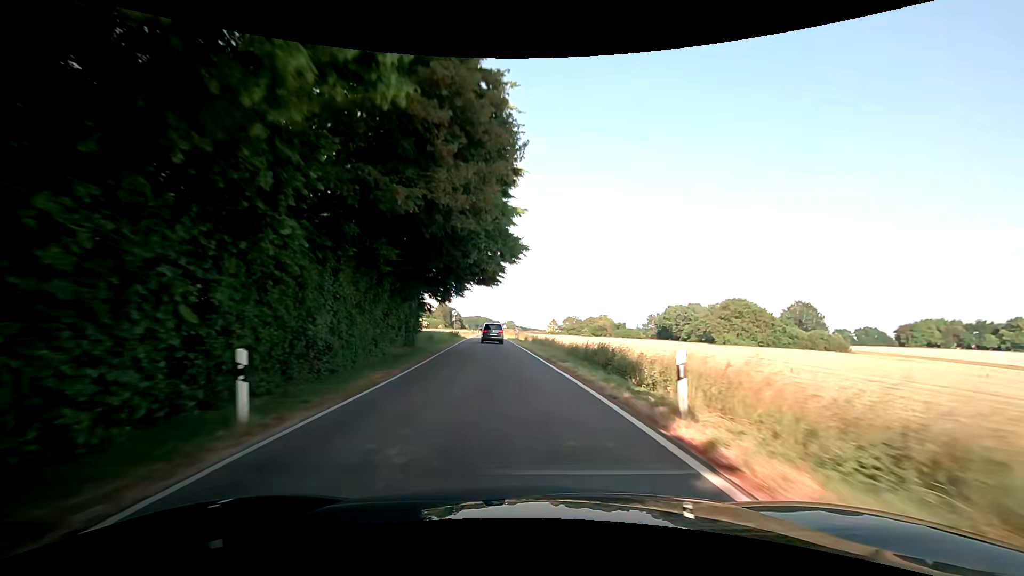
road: tertiary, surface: asphalt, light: Day
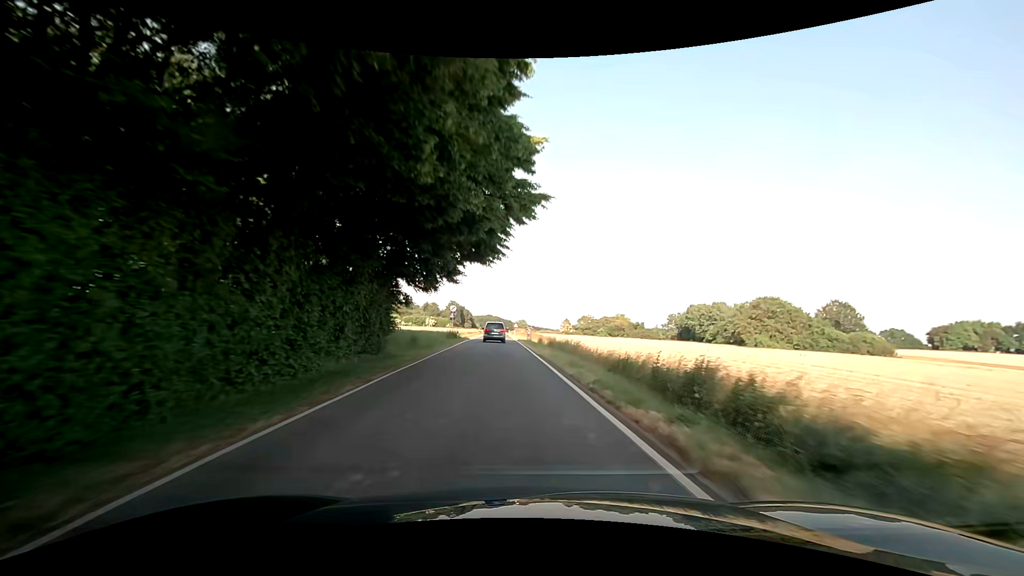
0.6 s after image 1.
(-0.2, +10.6) m; -1°
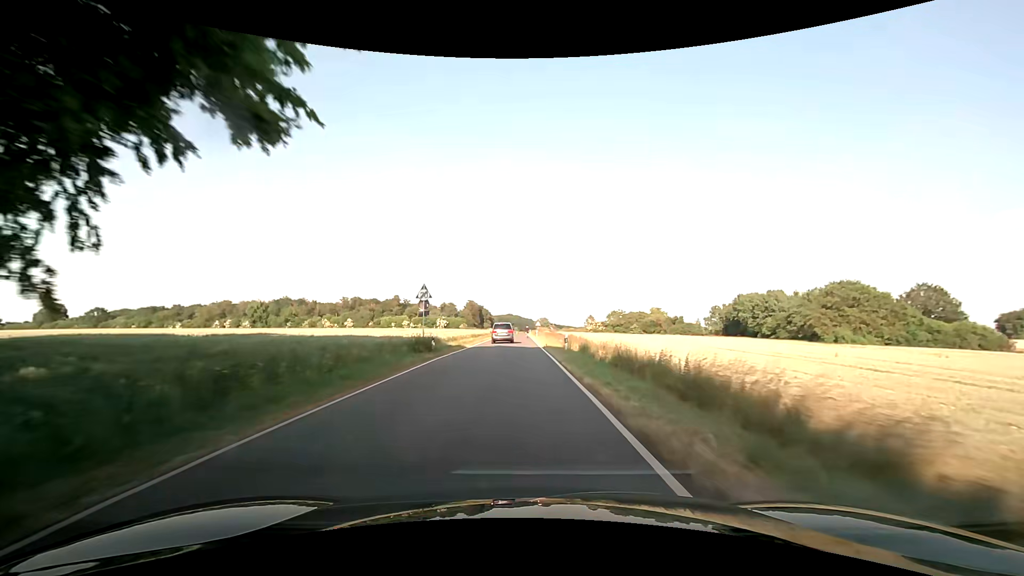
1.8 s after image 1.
(-0.6, +22.0) m; -3°
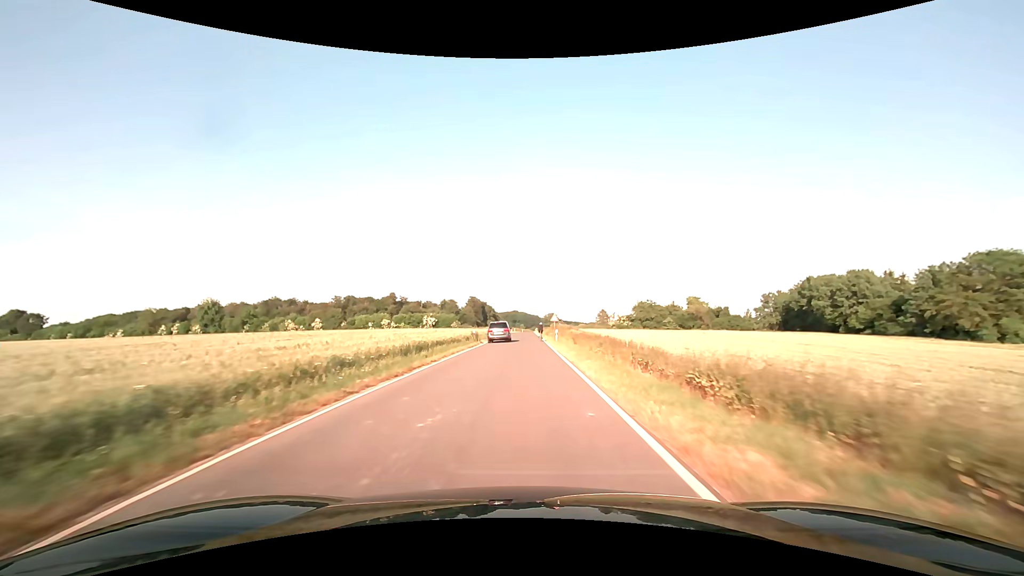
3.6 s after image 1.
(-0.3, +33.8) m; -1°
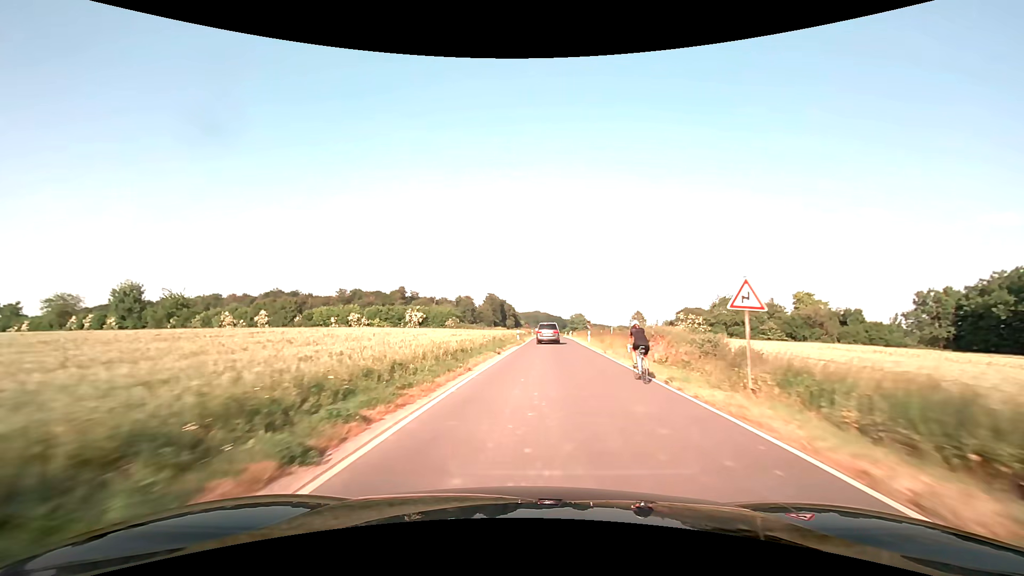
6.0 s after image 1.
(-1.0, +44.9) m; -3°
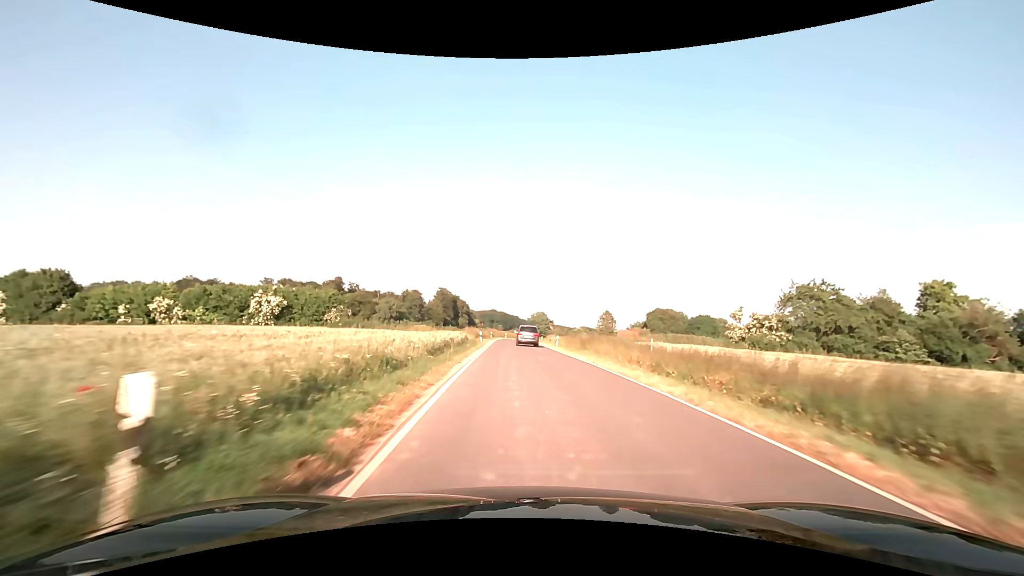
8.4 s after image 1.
(+1.3, +43.5) m; +5°
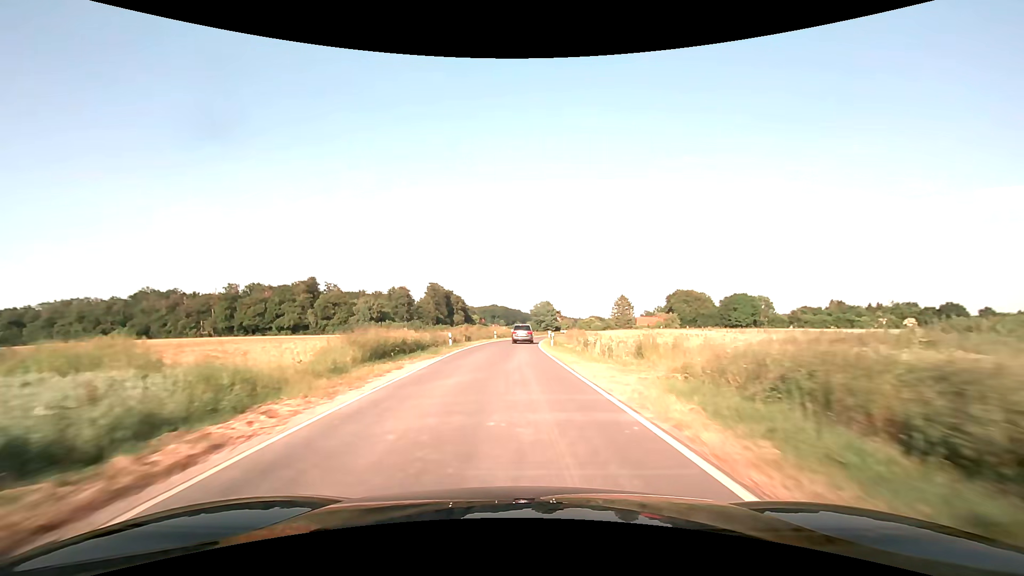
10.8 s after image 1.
(+0.5, +41.9) m; 0°
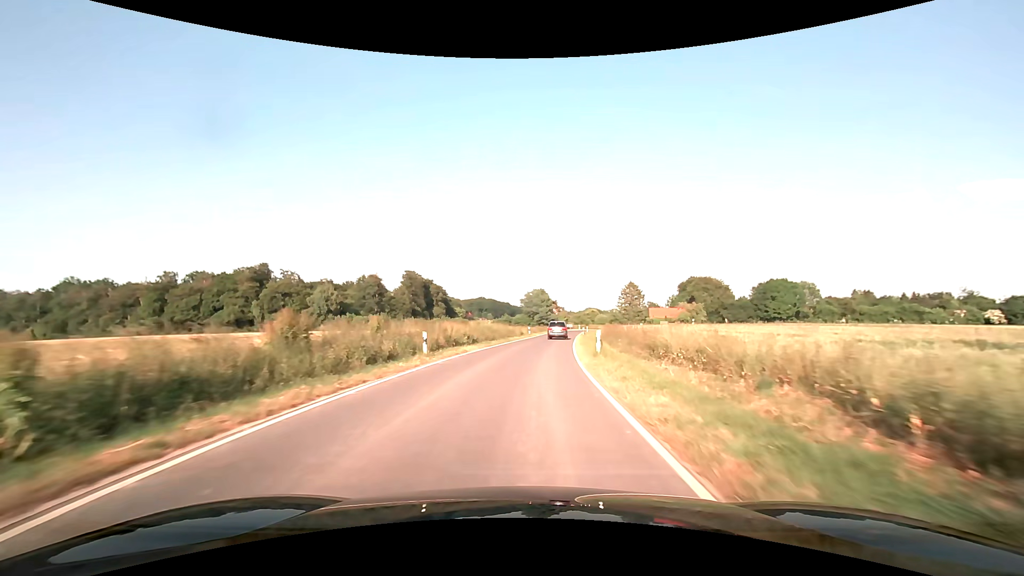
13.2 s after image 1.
(-0.3, +42.3) m; +1°
(0, +10) (0, +20) (+1, +30) (+2, +40) (+3, +50) (+4, +60) (+6, +70) (+7, +80) (+8, +90) (+10, +99) m
